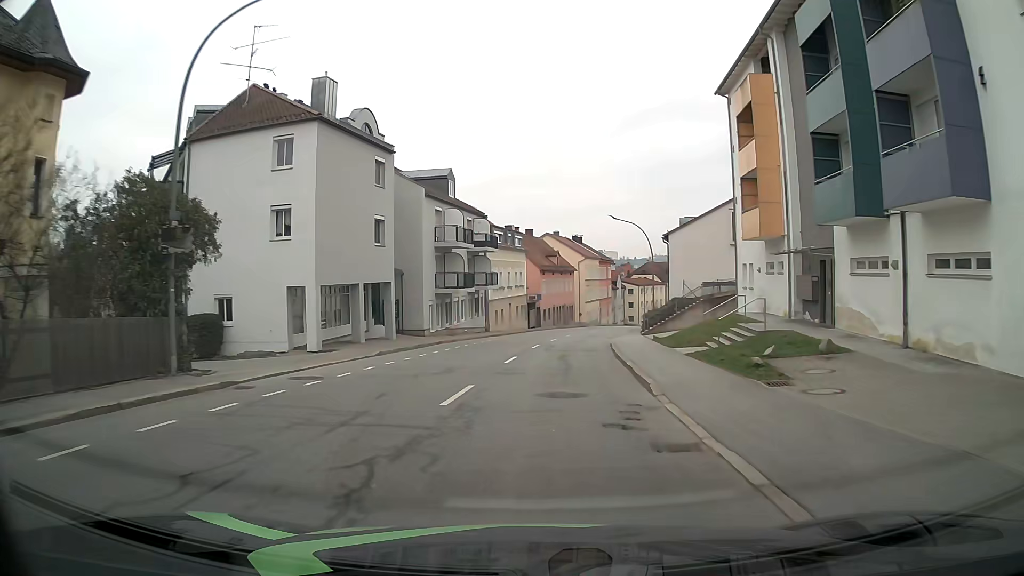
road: tertiary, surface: asphalt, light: Day
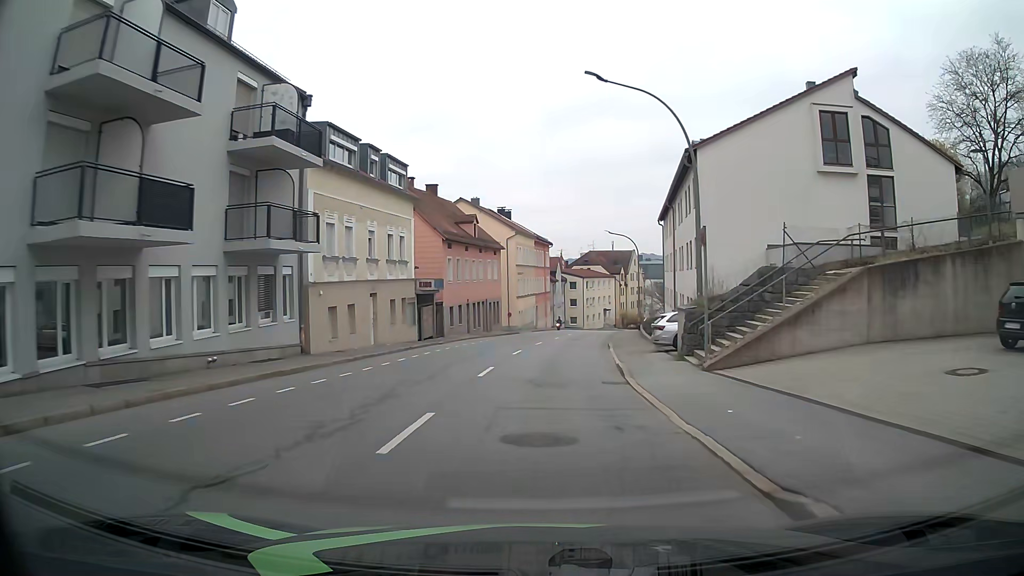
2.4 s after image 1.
(+1.6, +30.5) m; +6°
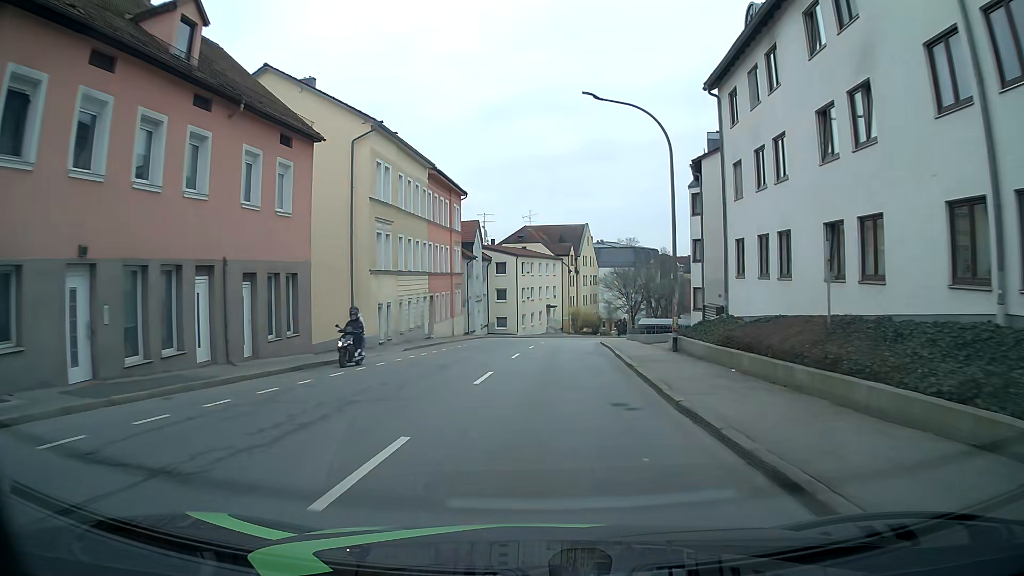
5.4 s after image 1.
(+2.0, +38.1) m; +6°
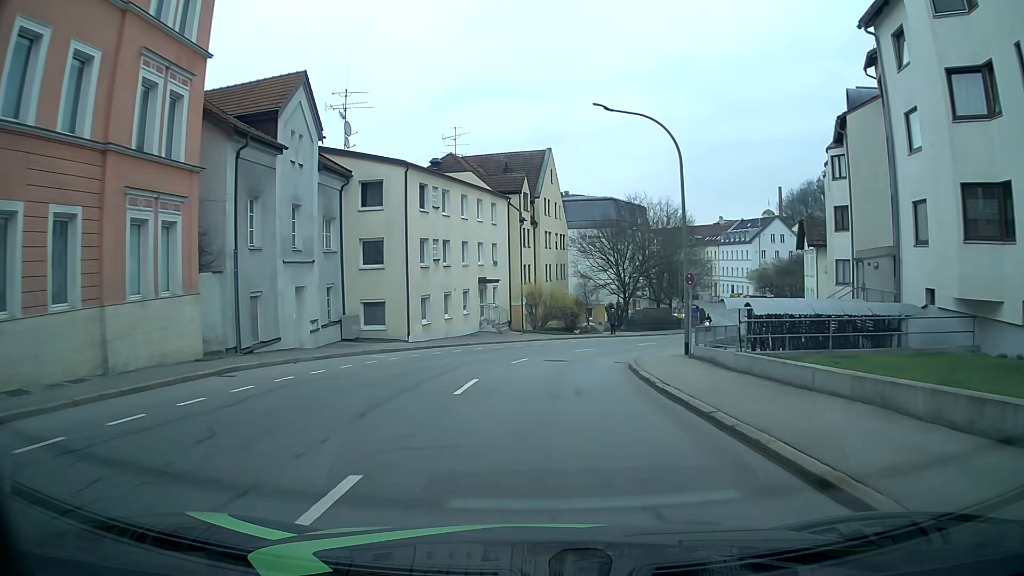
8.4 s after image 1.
(+1.9, +38.0) m; +5°
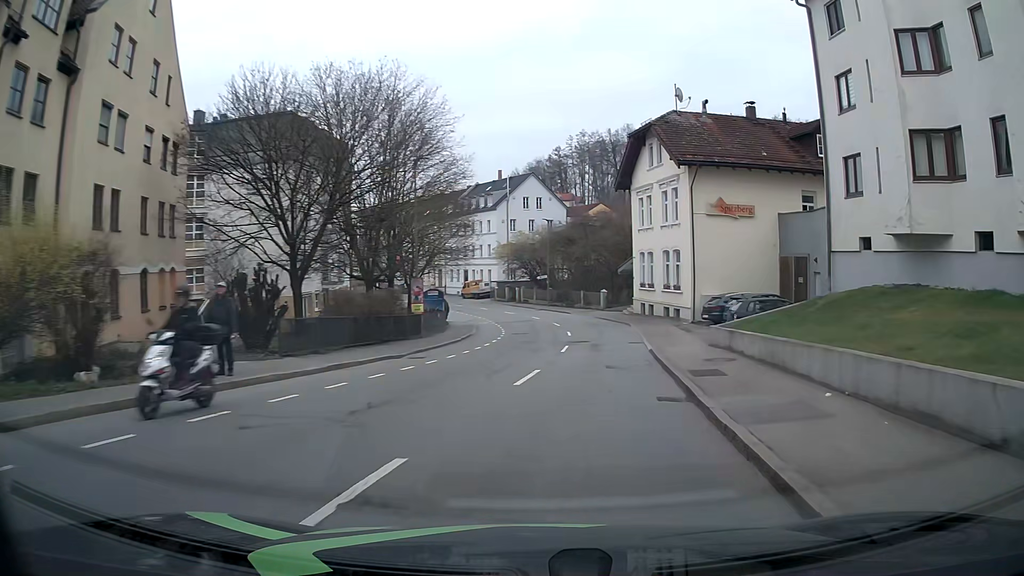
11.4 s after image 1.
(+4.7, +34.2) m; +25°
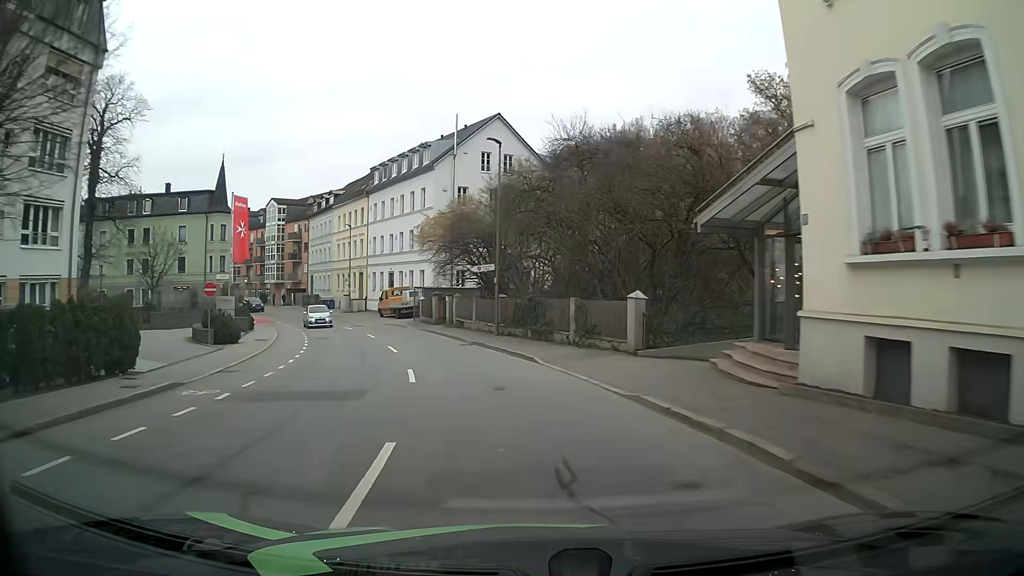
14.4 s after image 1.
(+2.3, +34.8) m; 0°
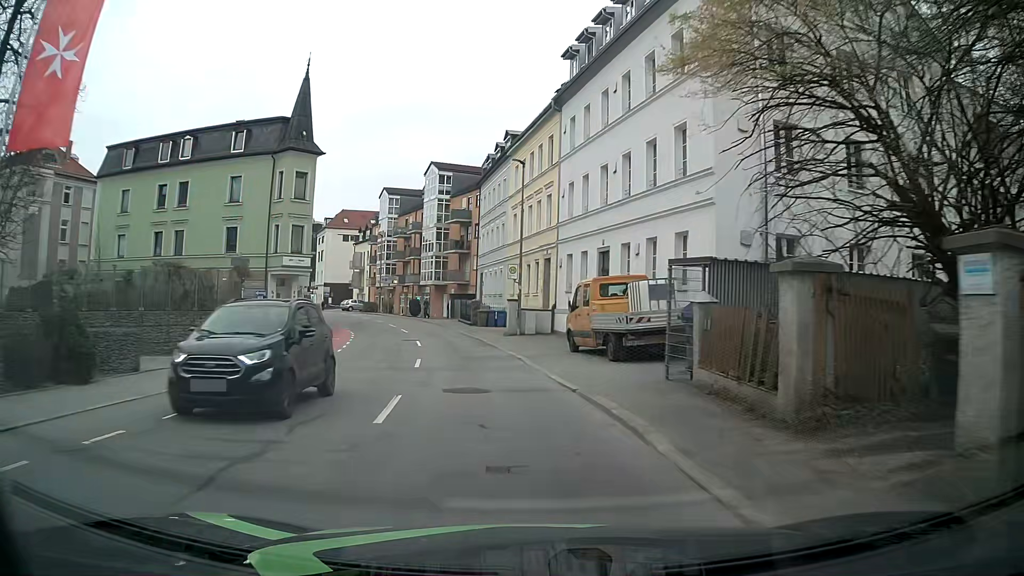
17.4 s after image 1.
(-5.6, +31.4) m; -19°
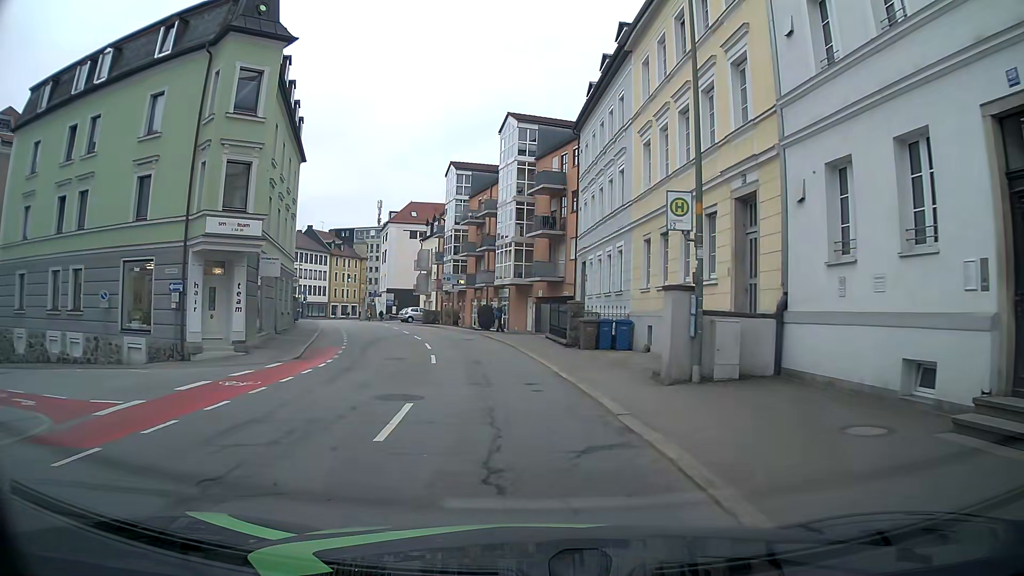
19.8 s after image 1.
(-1.6, +19.1) m; -7°
